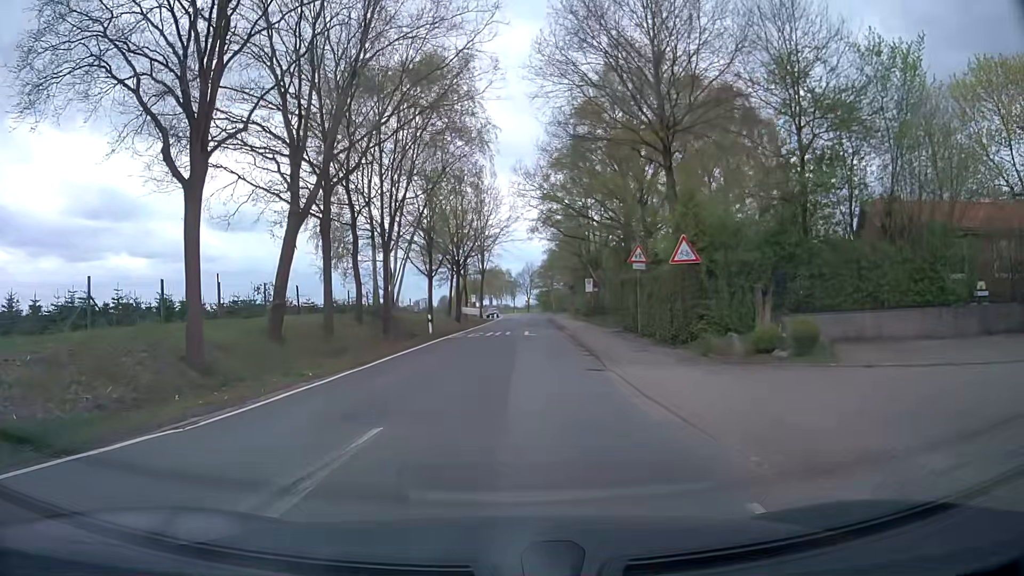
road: secondary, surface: asphalt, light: Day
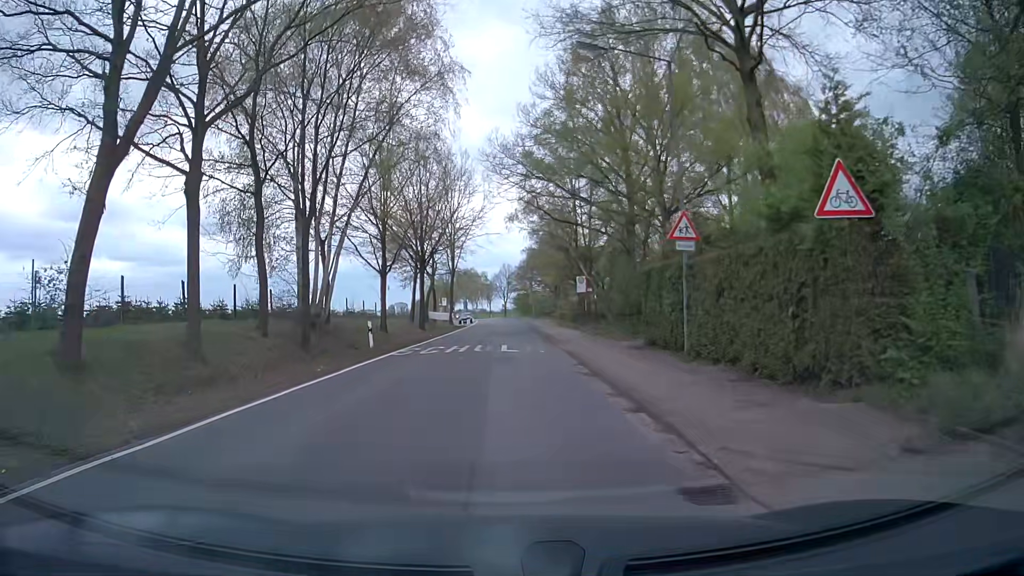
(+0.5, +10.2) m; +3°
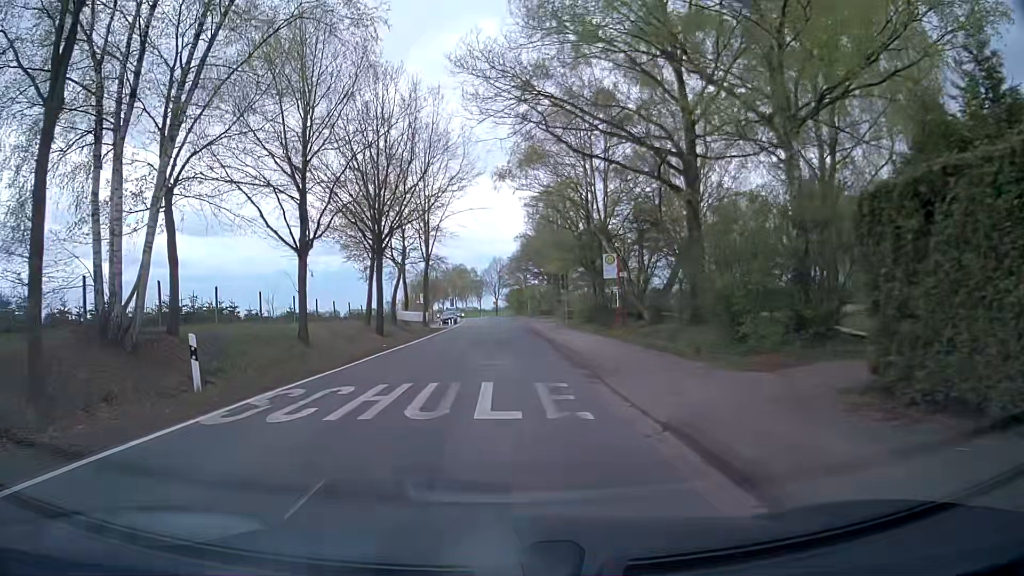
(+0.2, +14.7) m; +1°
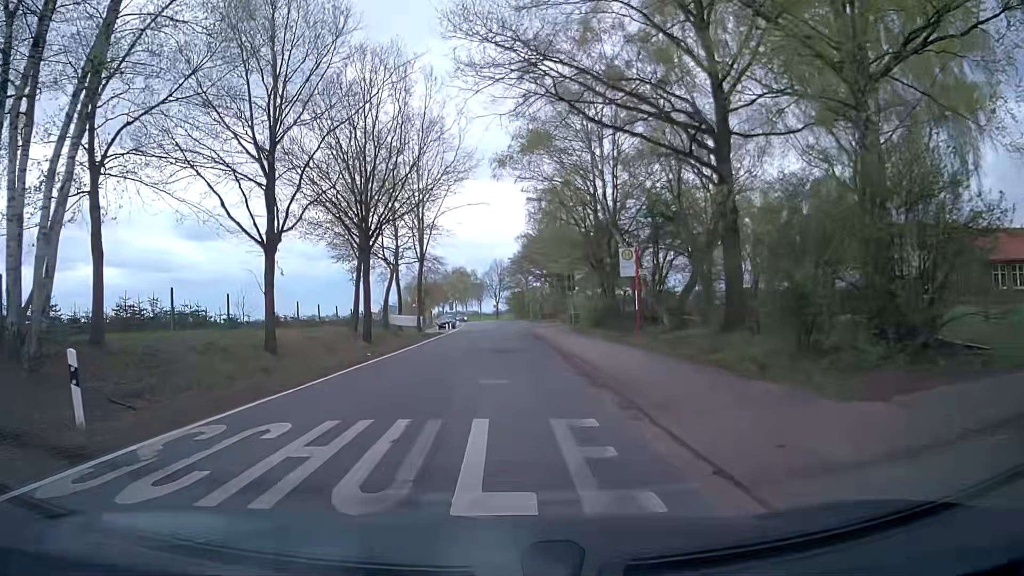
(0.0, +3.8) m; -1°
(0, +10) (0, +20) (0, +30) (0, +40) (0, +50) (0, +60) (0, +70) (0, +80) (0, +90) (-1, +100) m
